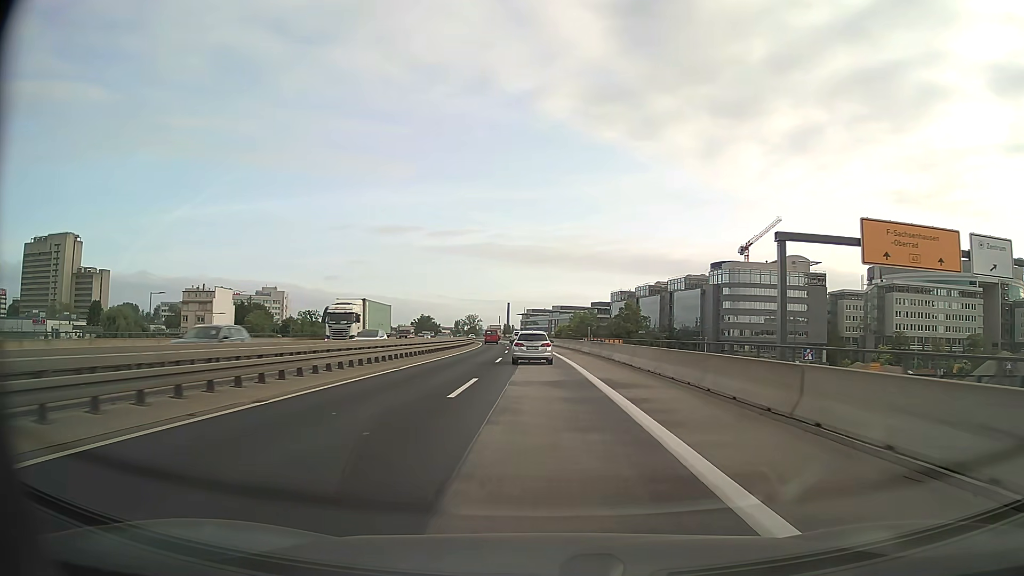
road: motorway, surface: asphalt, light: Day
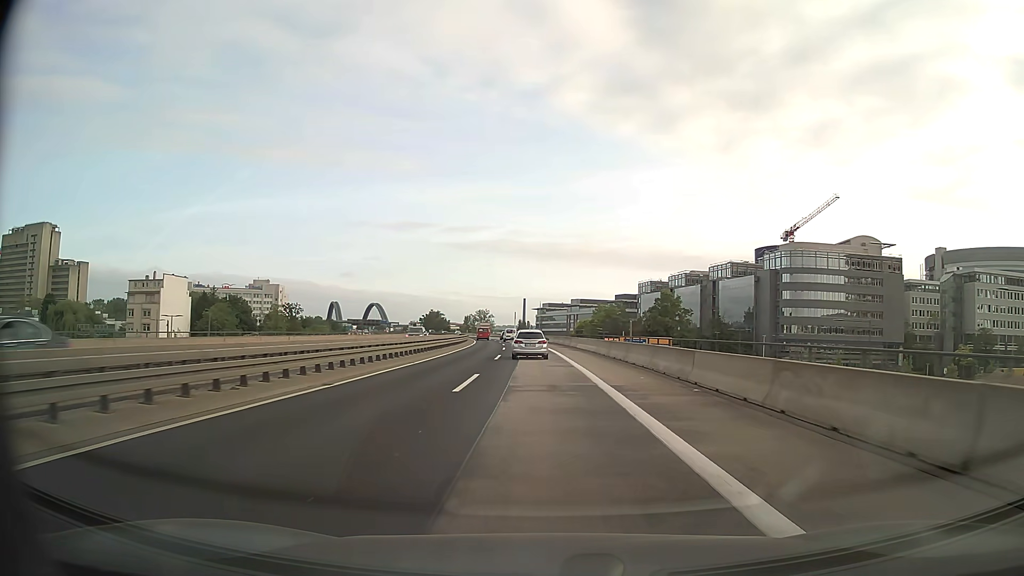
(-0.4, +34.8) m; -1°
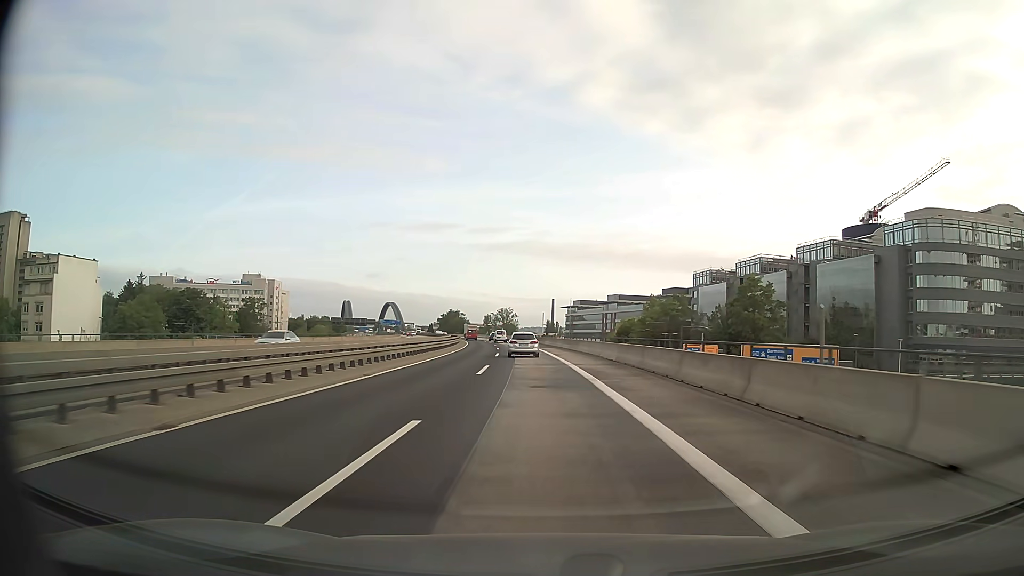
(-0.9, +47.0) m; -2°
(0, +10) (0, +20) (-1, +30) (-1, +40) (-1, +50) (-2, +60) (-3, +70) (-4, +80) (-5, +90) (-6, +100) m
